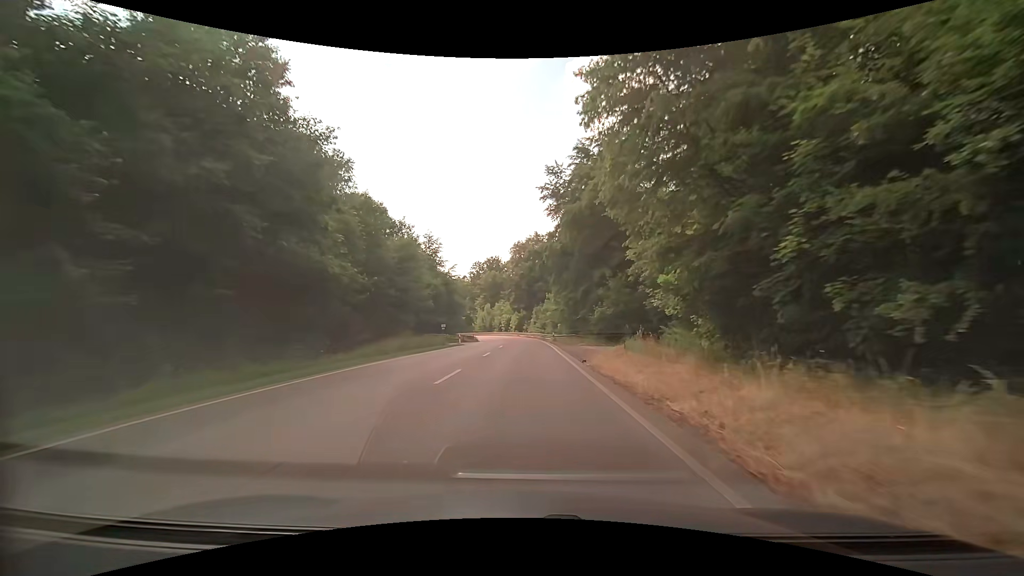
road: secondary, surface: asphalt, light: Day
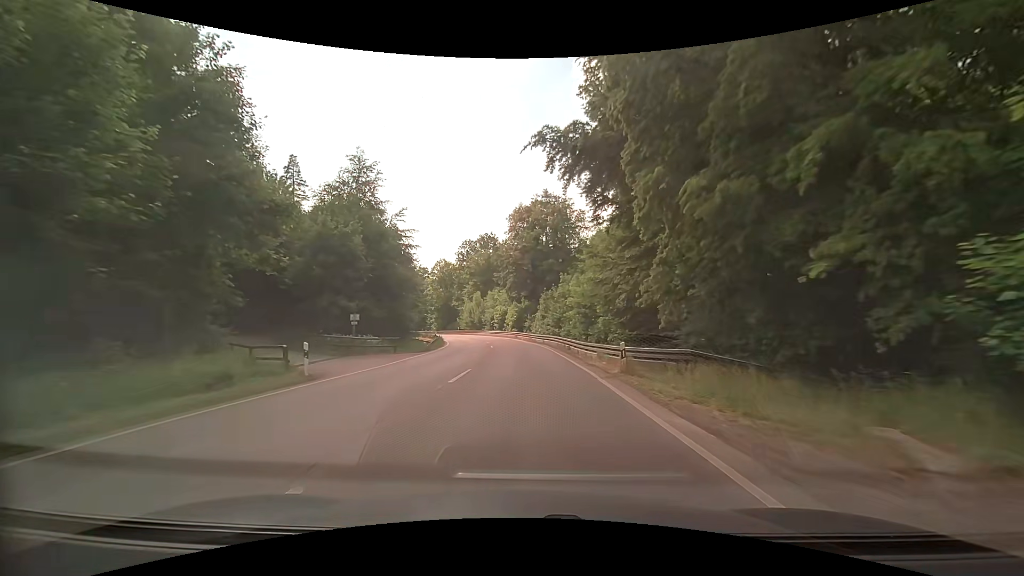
(+0.2, +35.8) m; 0°
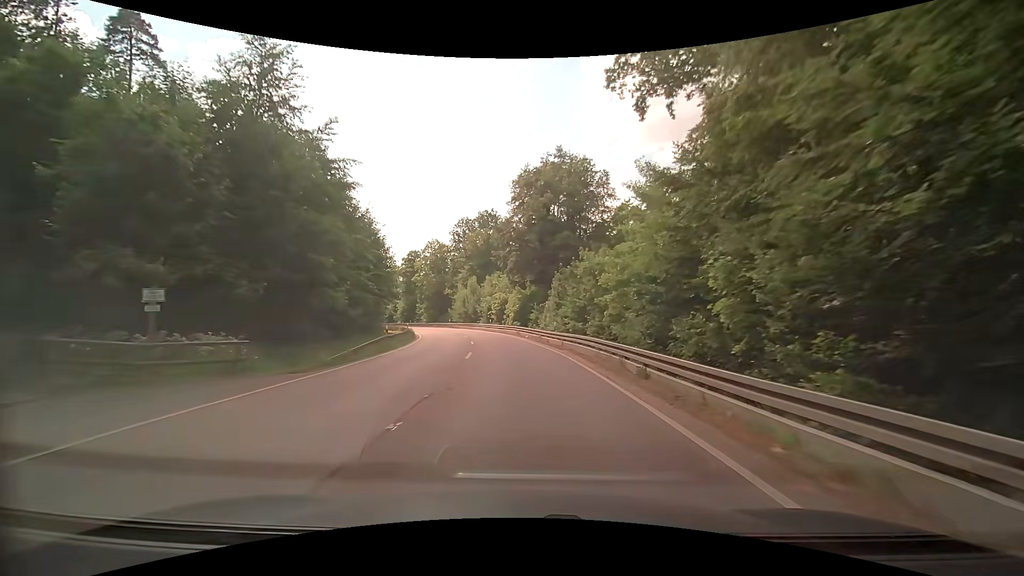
(-0.1, +18.0) m; 0°
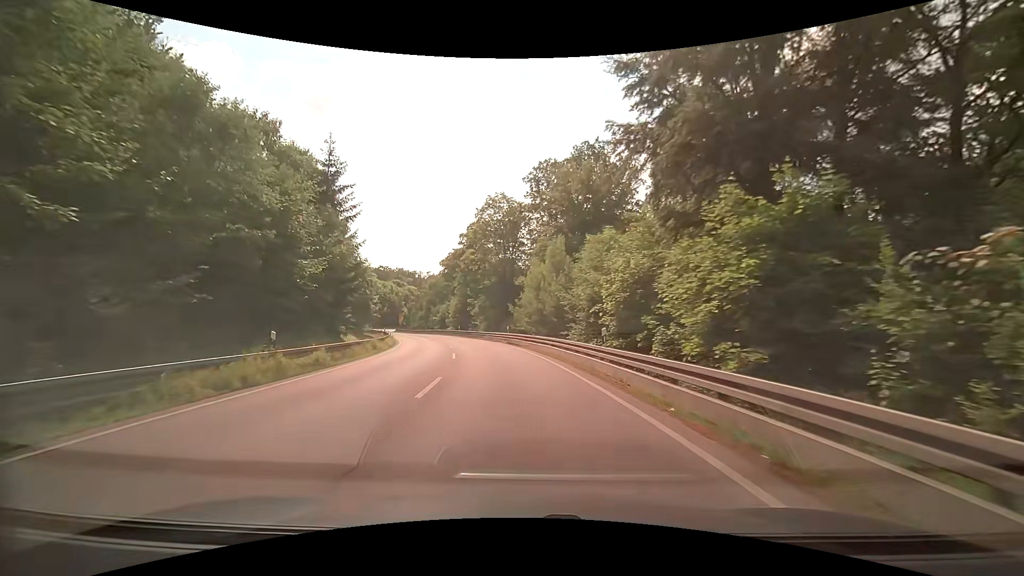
(-3.3, +44.6) m; -11°
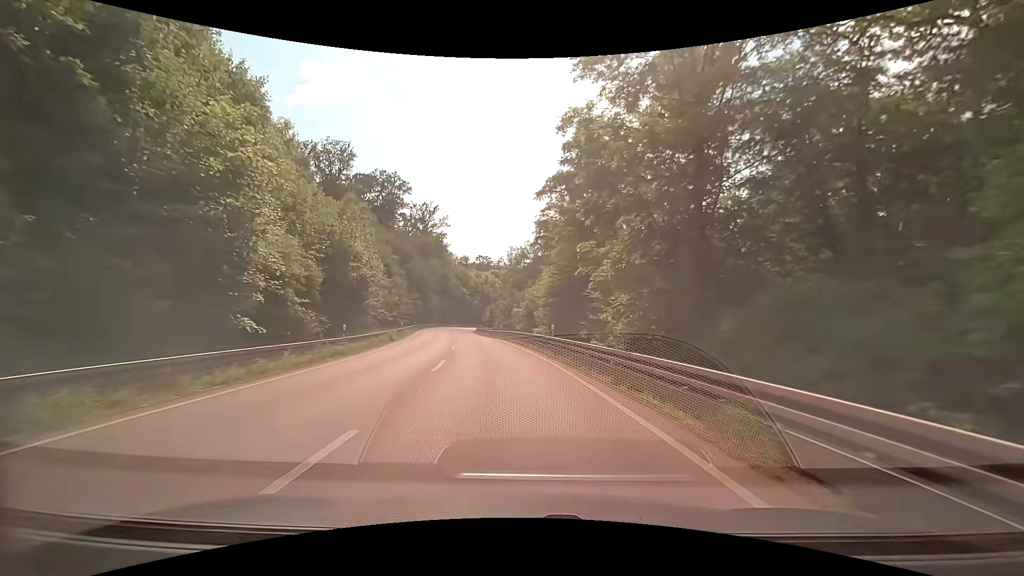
(-4.3, +42.9) m; -13°
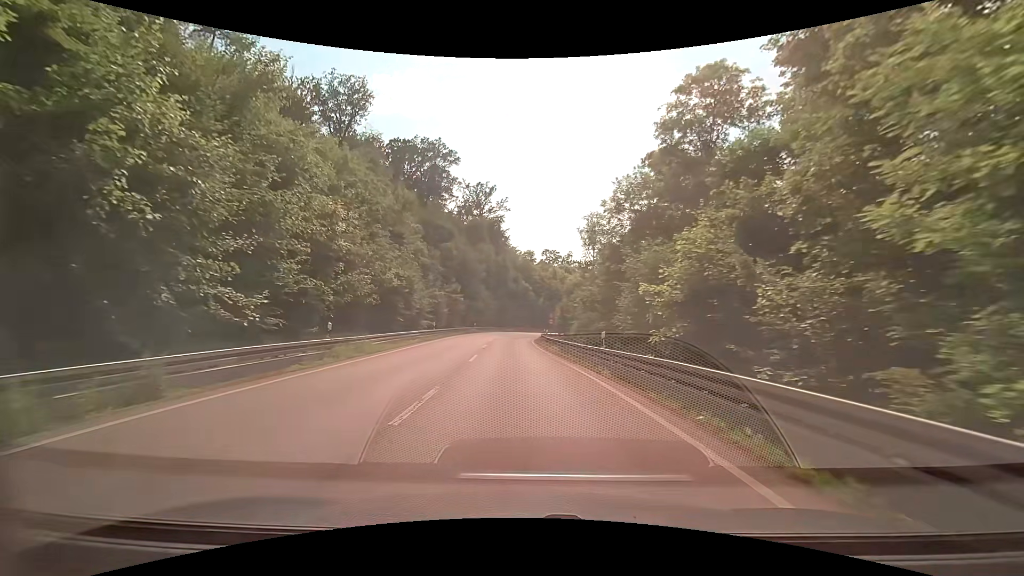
(-2.4, +31.6) m; -7°
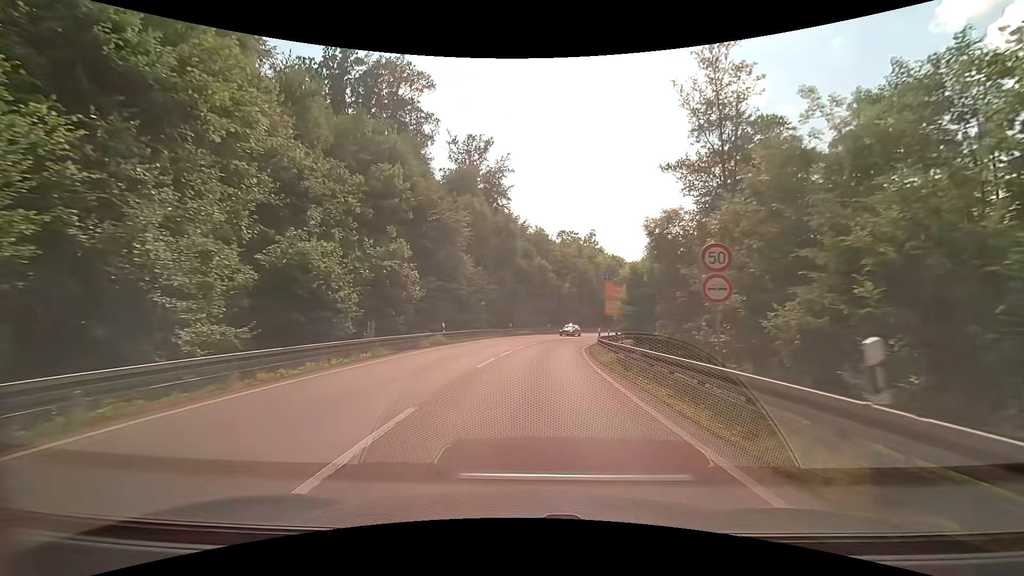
(-1.2, +38.5) m; -1°
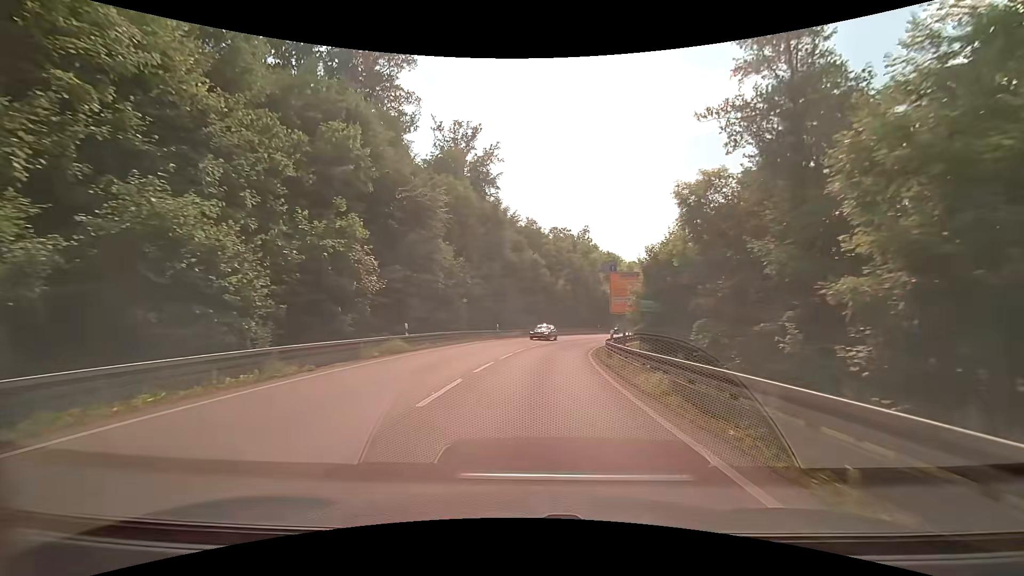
(0.0, +7.6) m; +1°
